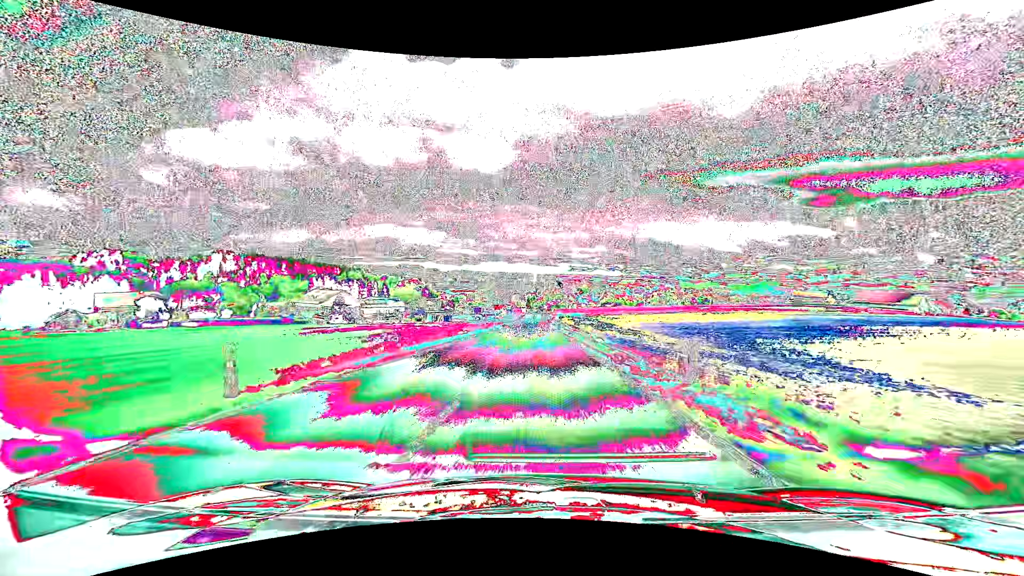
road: tertiary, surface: asphalt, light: Day
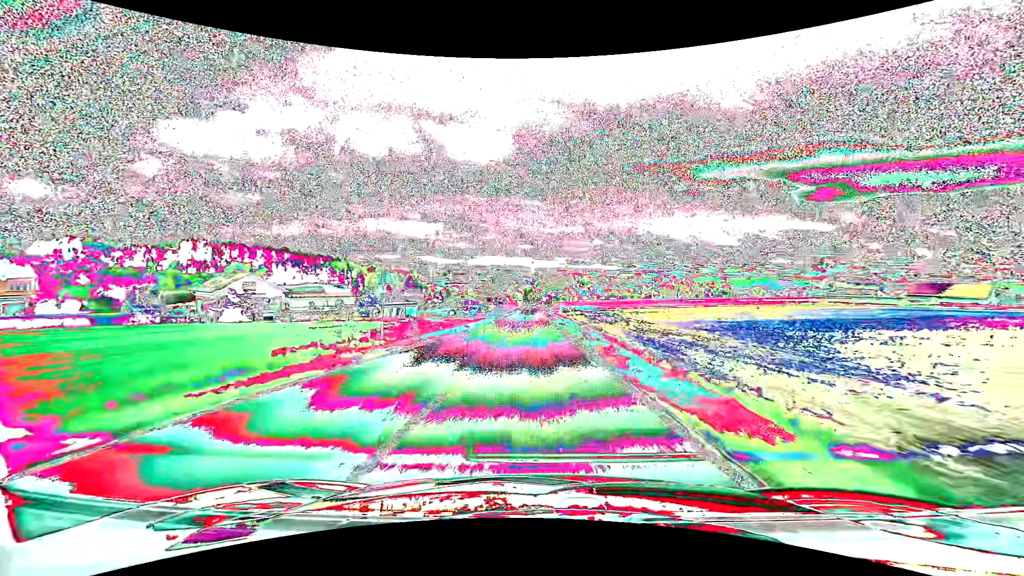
(+0.2, +37.6) m; 0°
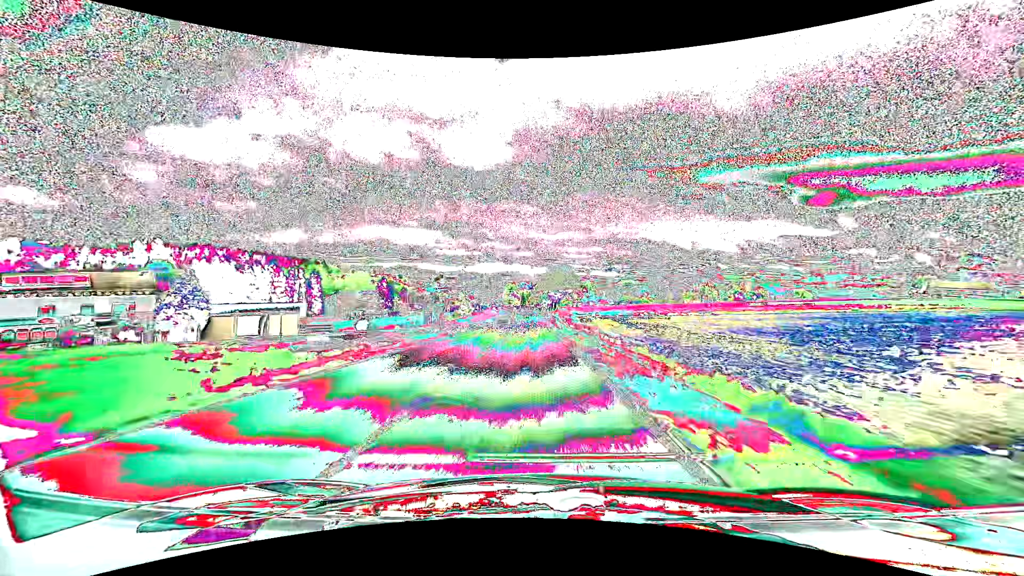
(0.0, +51.1) m; 0°
(0, +10) (0, +20) (0, +30) (-1, +40) (-1, +50) (-1, +60) (-1, +70) (-1, +80) (-1, +90) (-1, +100) m
